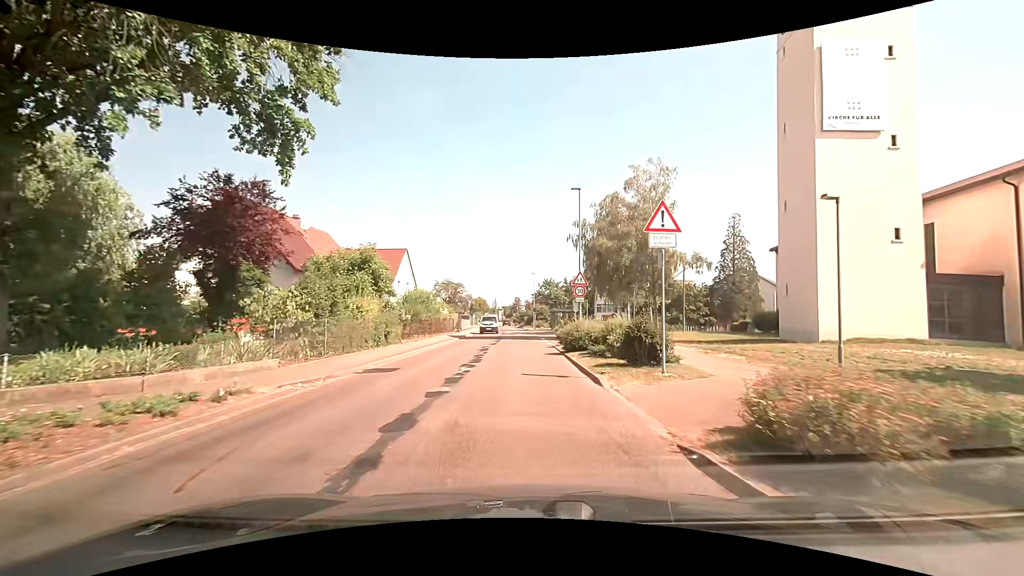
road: secondary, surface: asphalt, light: Day
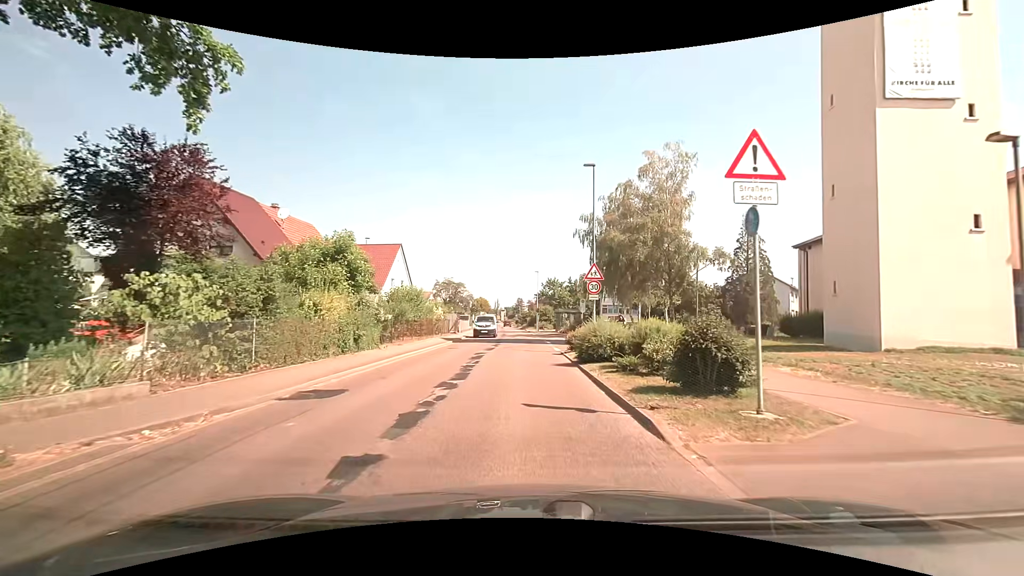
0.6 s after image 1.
(0.0, +4.3) m; -1°
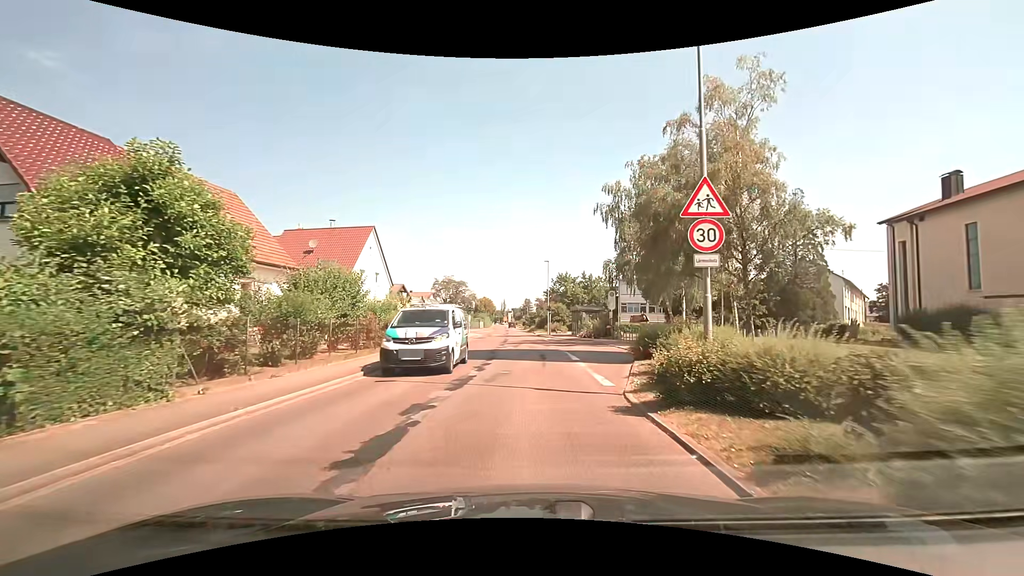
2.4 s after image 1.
(0.0, +12.9) m; 0°
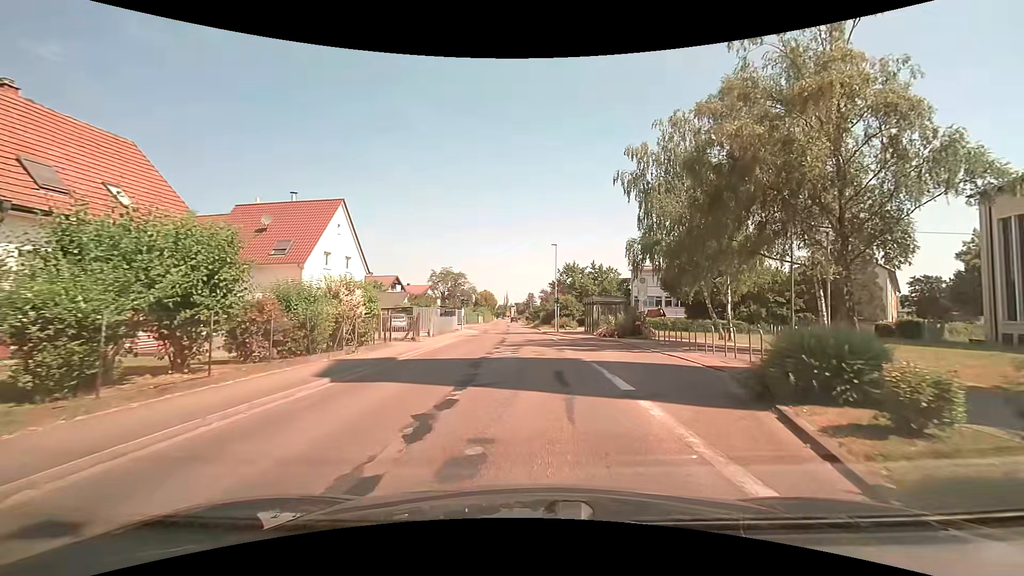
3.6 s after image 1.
(0.0, +8.6) m; 0°
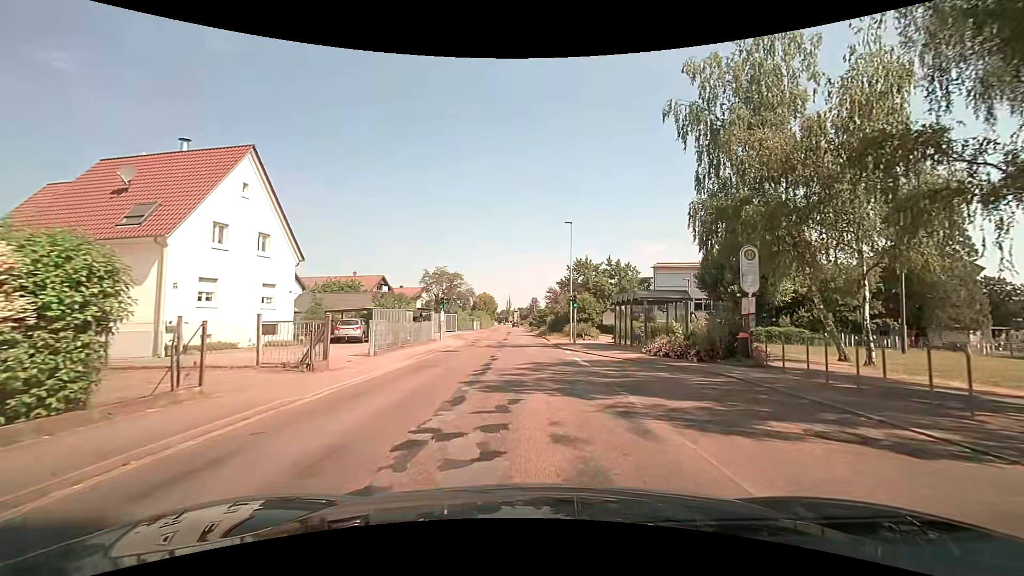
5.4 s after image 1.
(-0.1, +13.1) m; -1°
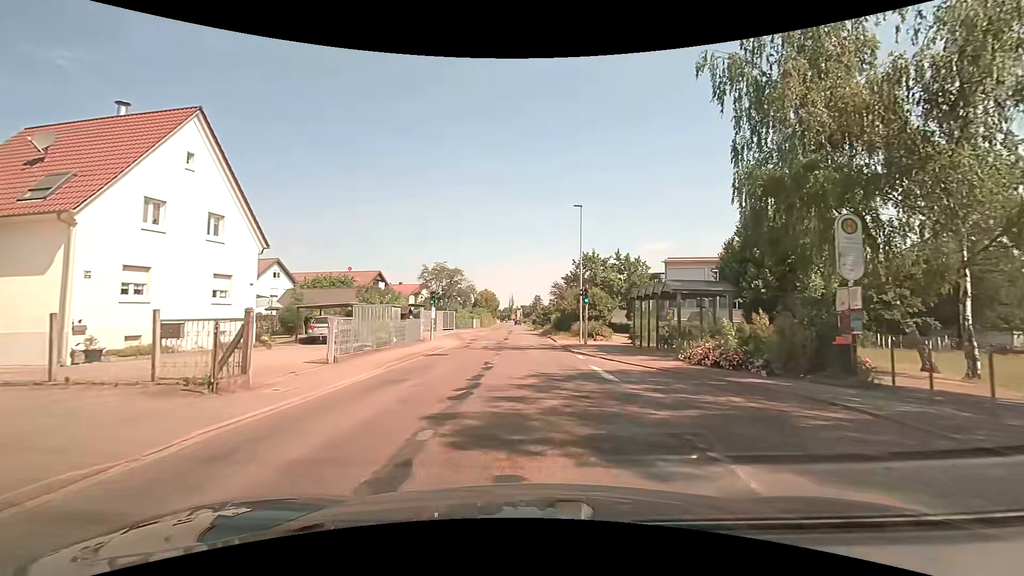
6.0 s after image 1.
(0.0, +4.4) m; -1°
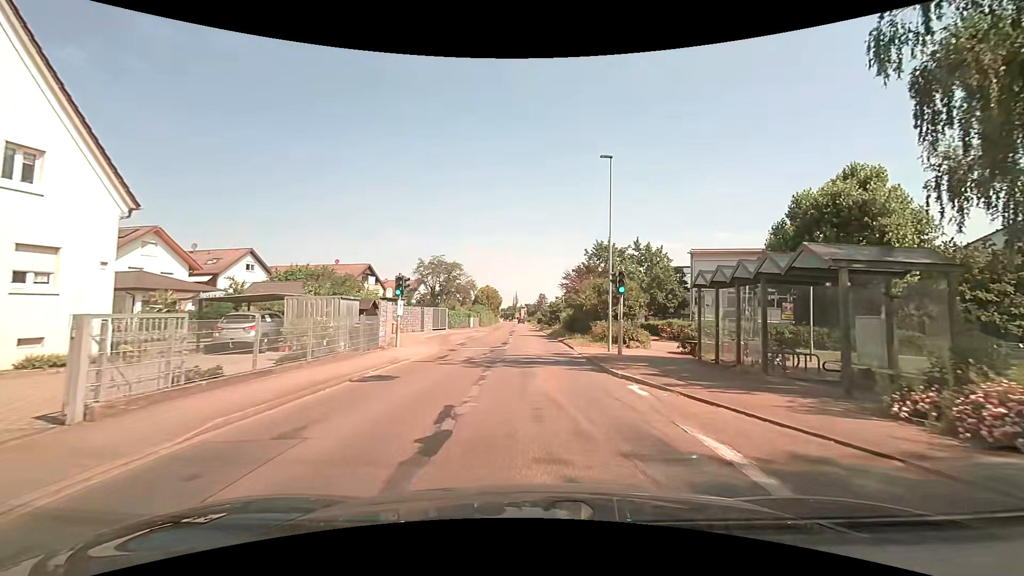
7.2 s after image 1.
(0.0, +8.8) m; +1°
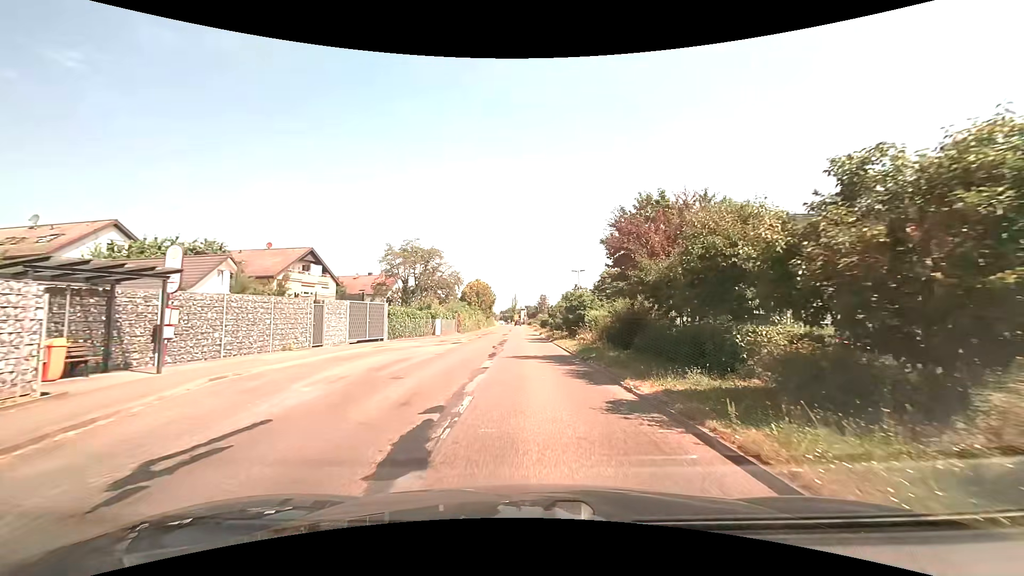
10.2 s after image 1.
(-0.3, +22.3) m; -1°
(0, +10) (0, +20) (0, +30) (0, +40) (-1, +50) (-1, +60) (-1, +70) (-1, +80) (-1, +90) (-2, +100) m
